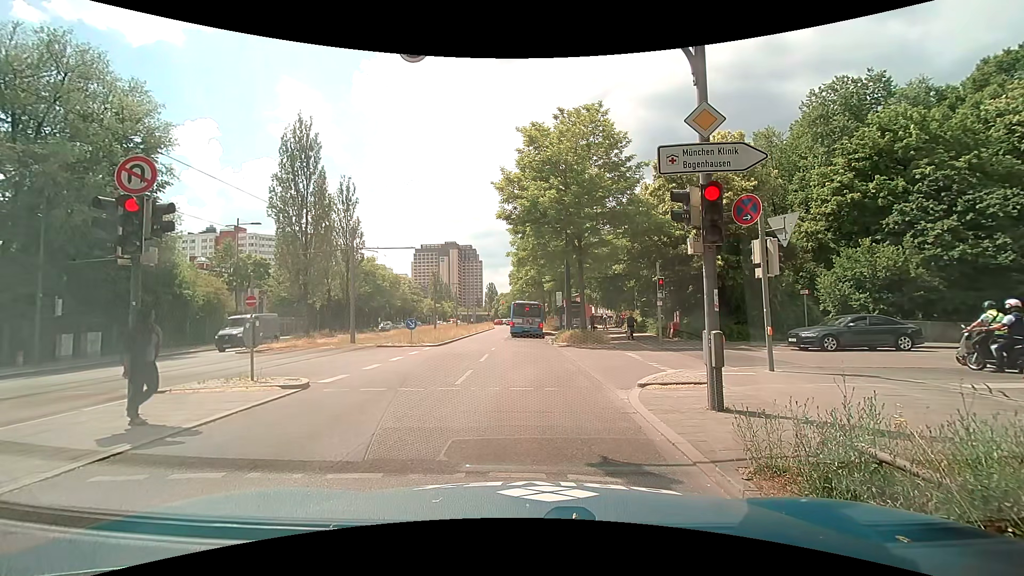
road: secondary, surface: asphalt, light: Day
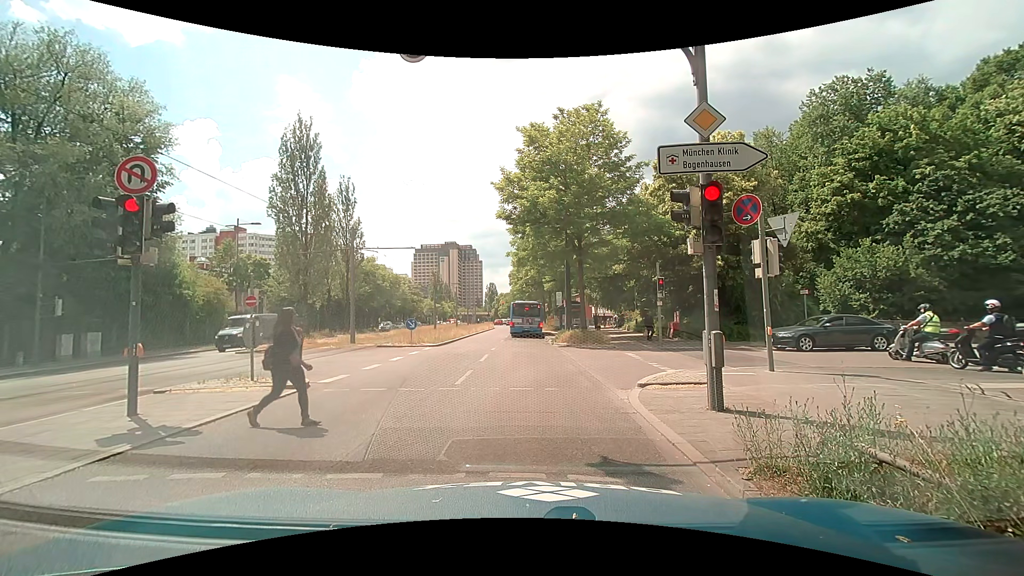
(0.0, 0.0) m; 0°
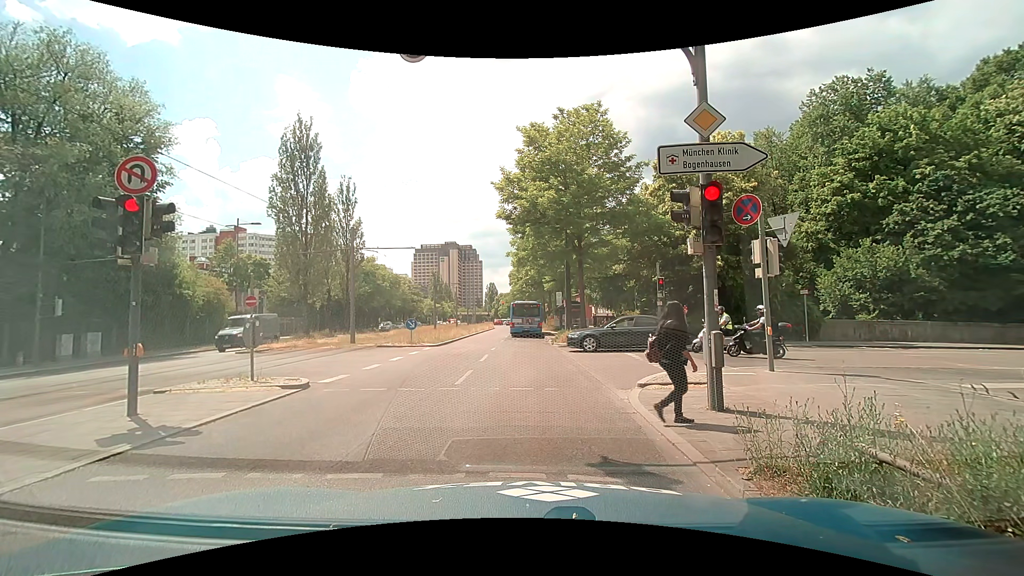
(0.0, 0.0) m; 0°
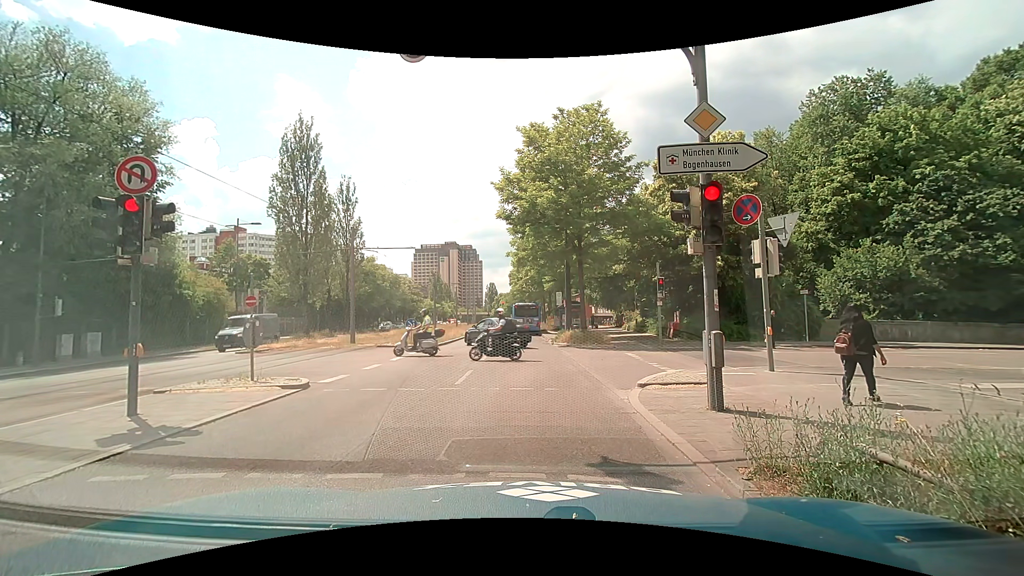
(0.0, 0.0) m; 0°
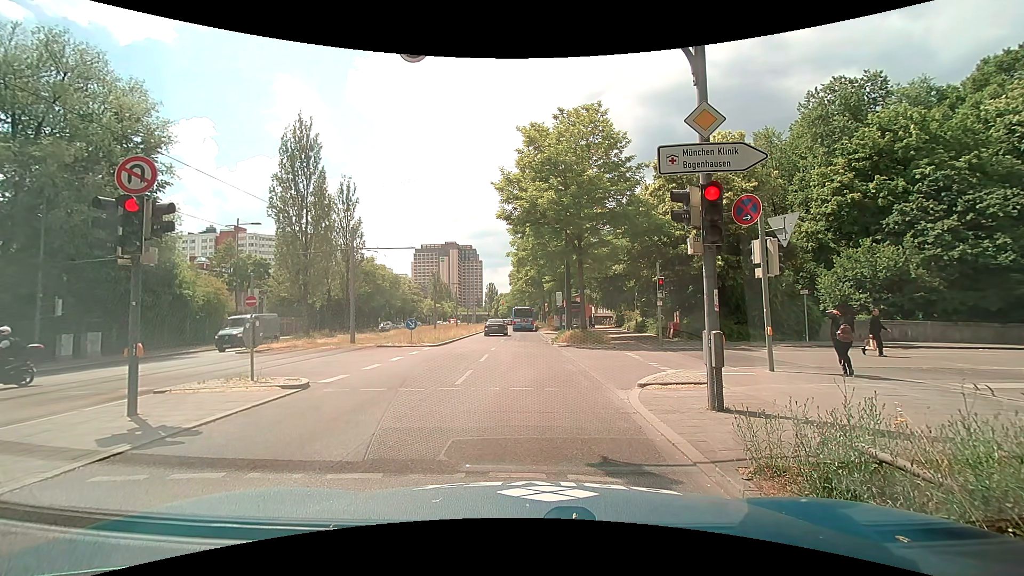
(0.0, 0.0) m; 0°
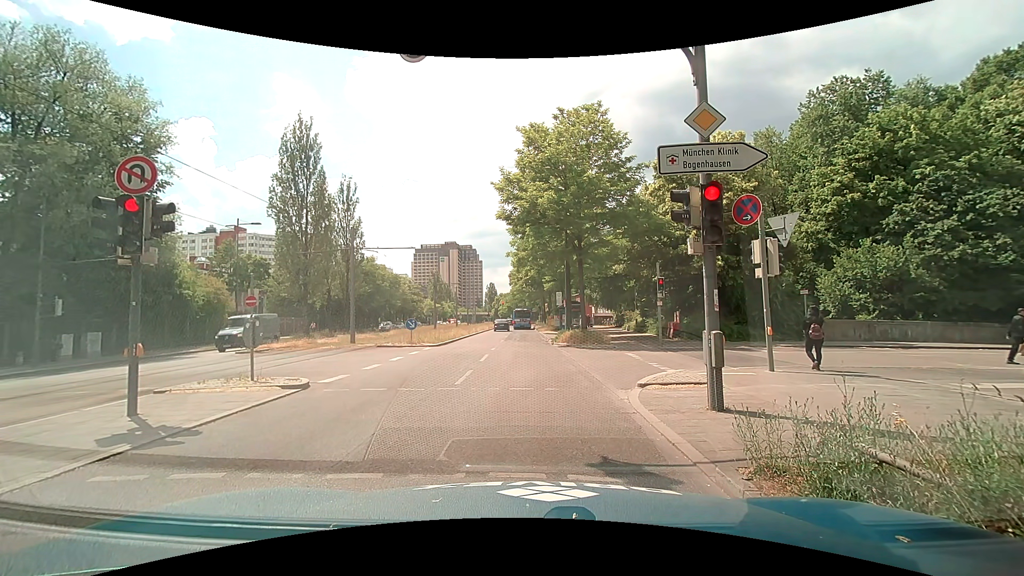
(0.0, 0.0) m; 0°
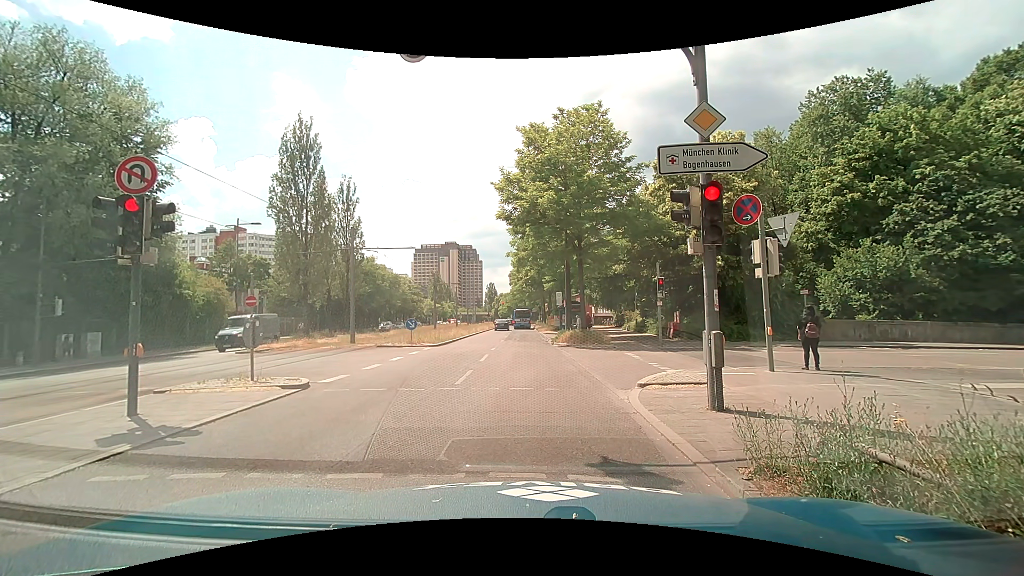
(0.0, 0.0) m; 0°
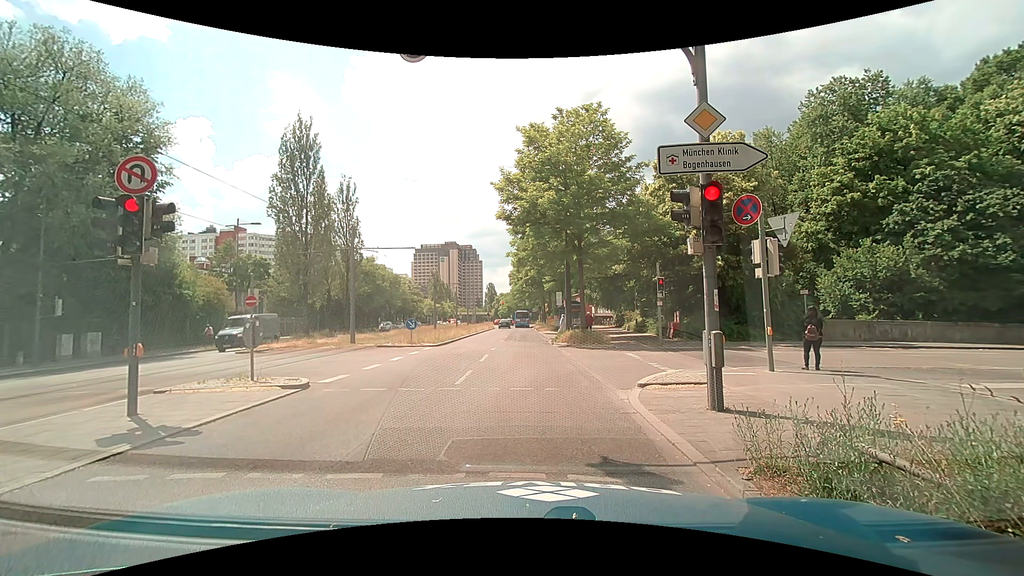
(0.0, 0.0) m; 0°
(0, +10) (+1, +20) (+1, +30) (+2, +40) (+2, +50) (+3, +60) (+3, +70) (+3, +80) (+4, +90) (+4, +100) m
